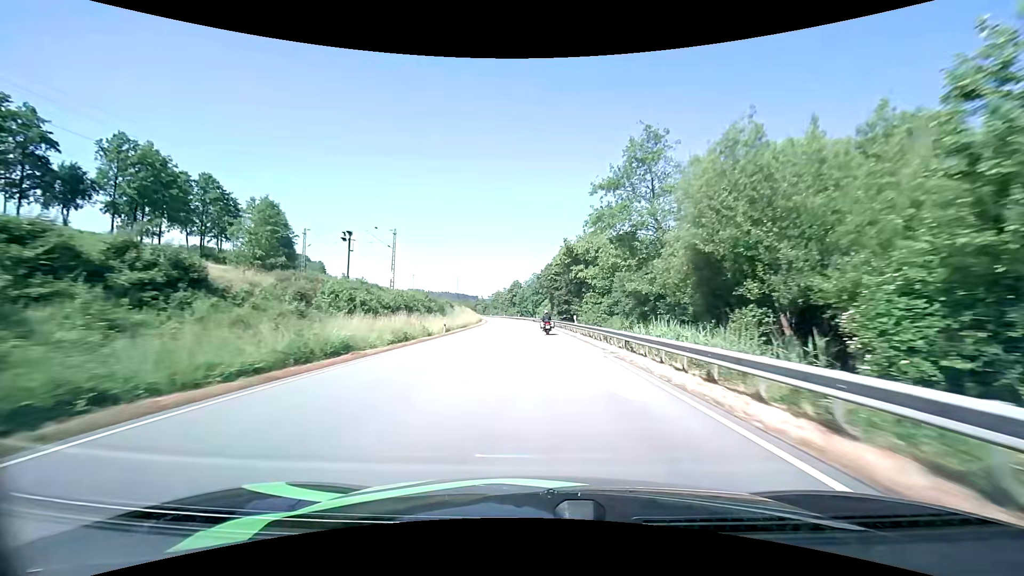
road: primary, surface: asphalt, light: Day
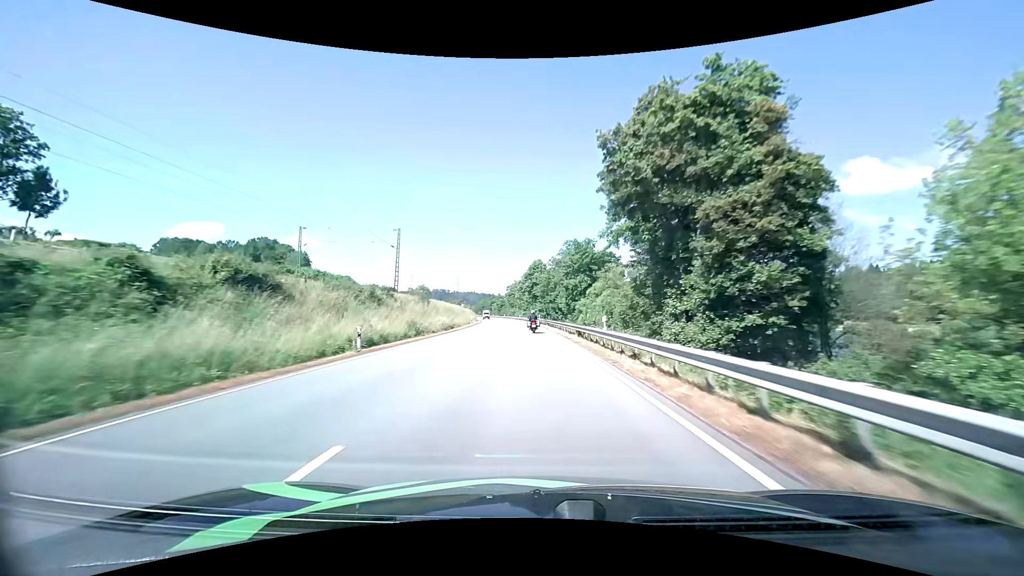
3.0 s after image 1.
(-1.7, +69.4) m; -3°
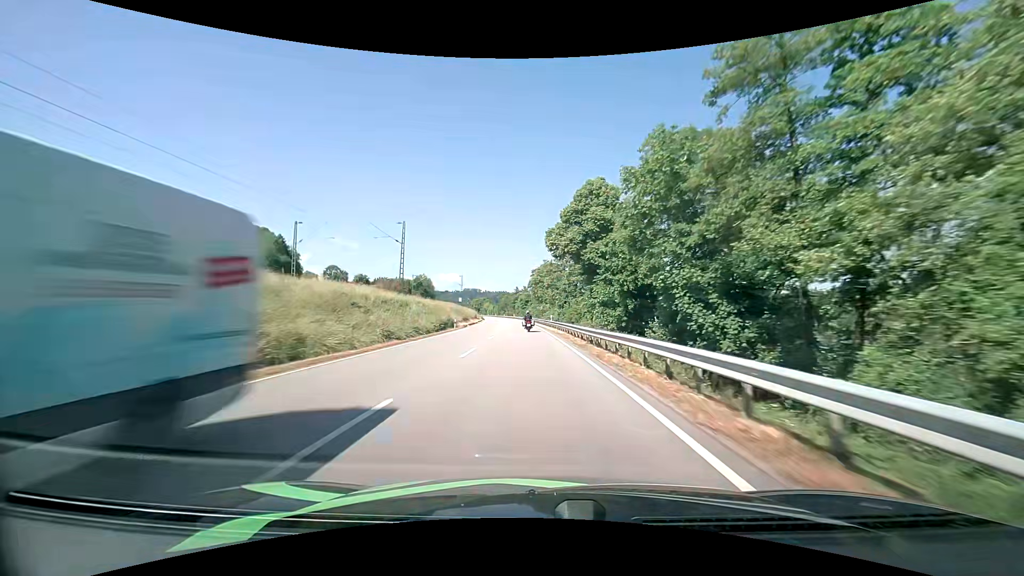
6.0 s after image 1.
(-2.3, +69.8) m; -4°
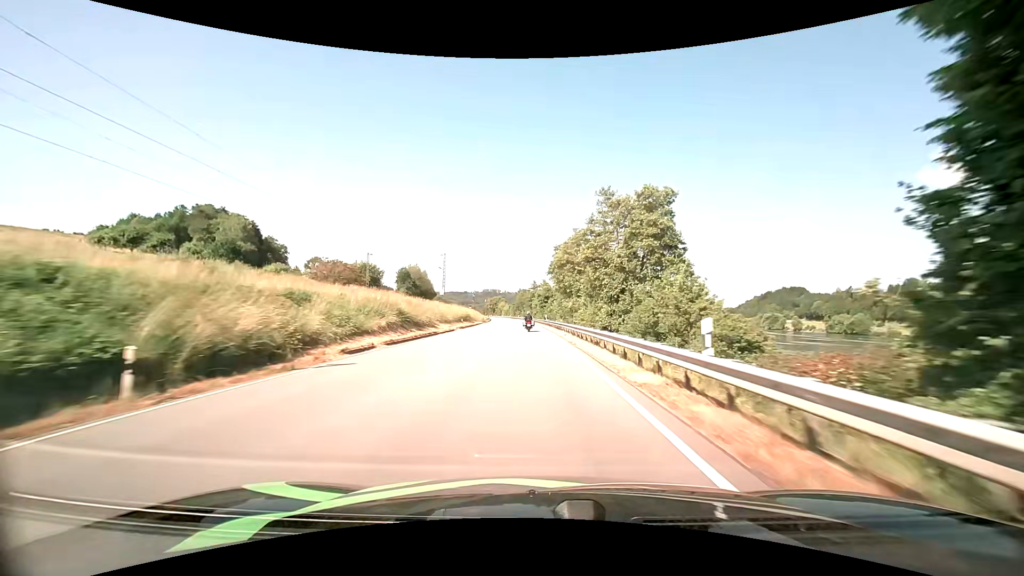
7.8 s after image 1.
(-0.9, +42.0) m; -2°
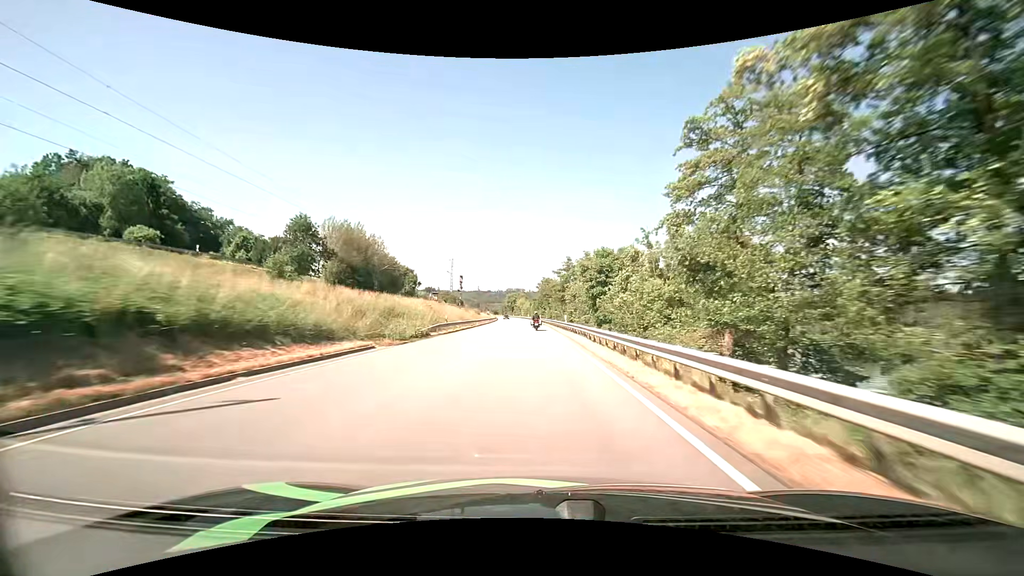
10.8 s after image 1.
(-2.1, +71.0) m; -3°
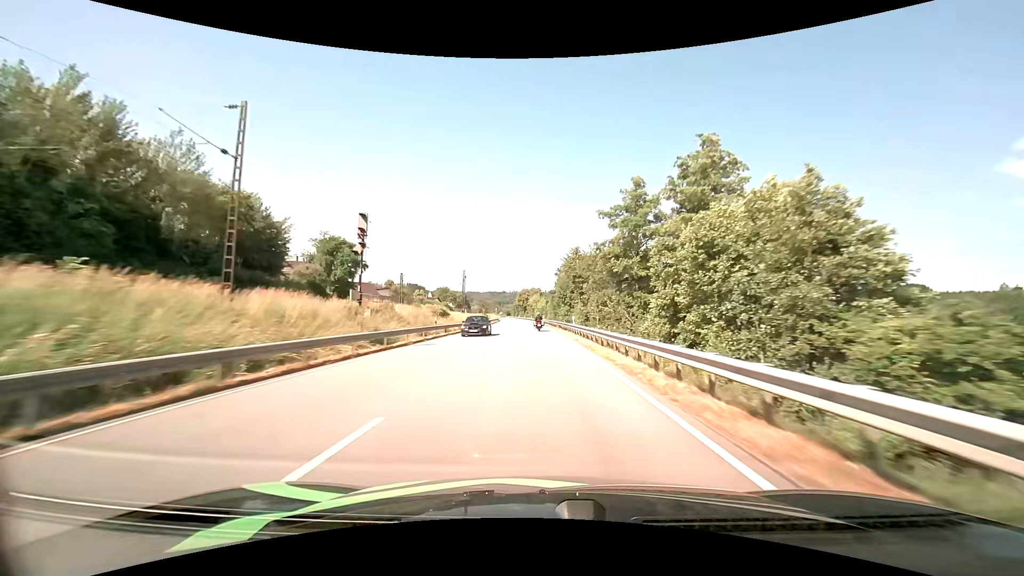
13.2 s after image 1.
(-0.8, +58.0) m; -2°
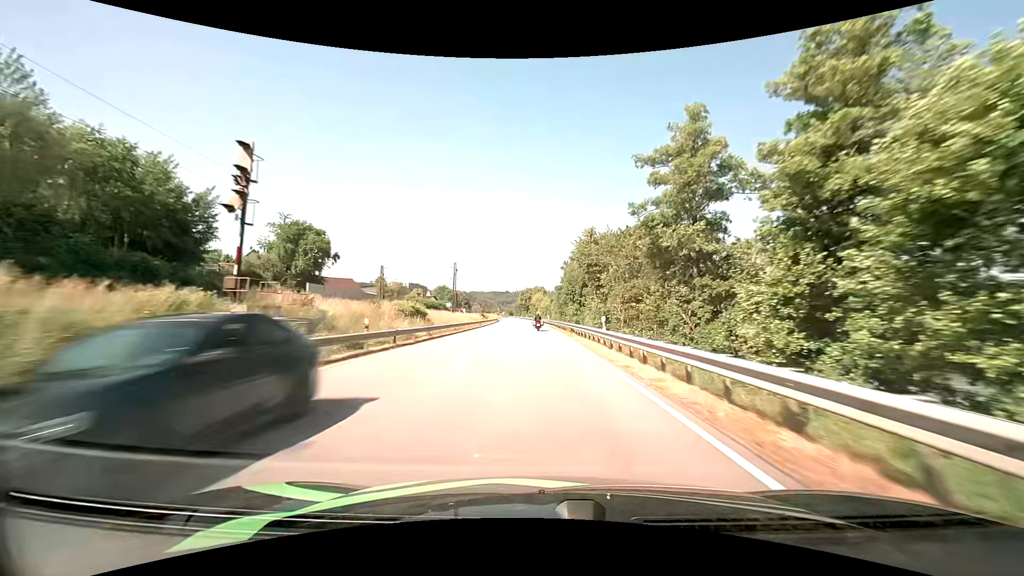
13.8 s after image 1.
(-0.1, +14.7) m; -1°
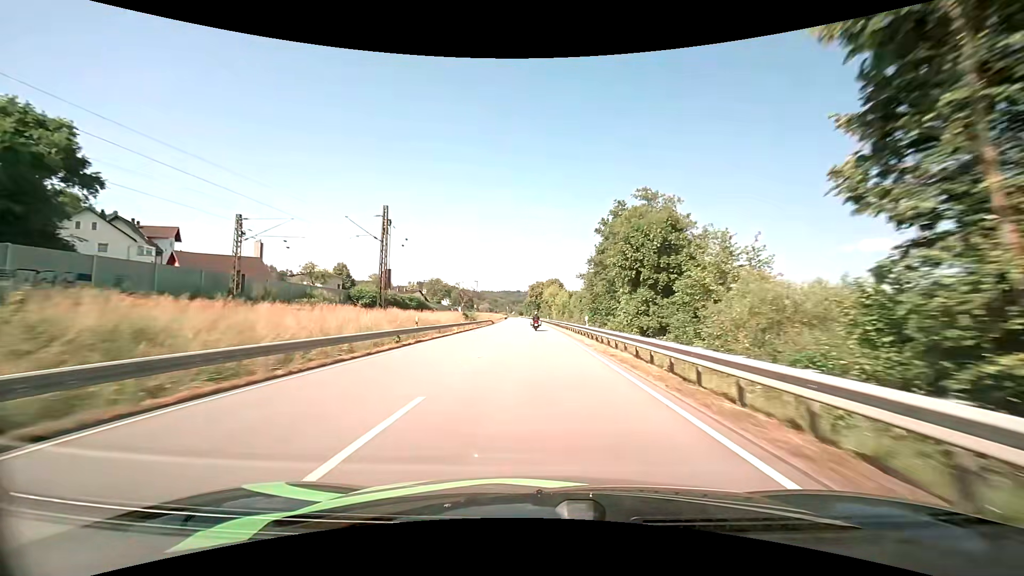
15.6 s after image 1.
(-0.5, +44.3) m; -1°
(0, +10) (0, +20) (0, +30) (0, +40) (0, +50) (-1, +60) (-1, +70) (-1, +80) (-1, +90) (-2, +100) m
